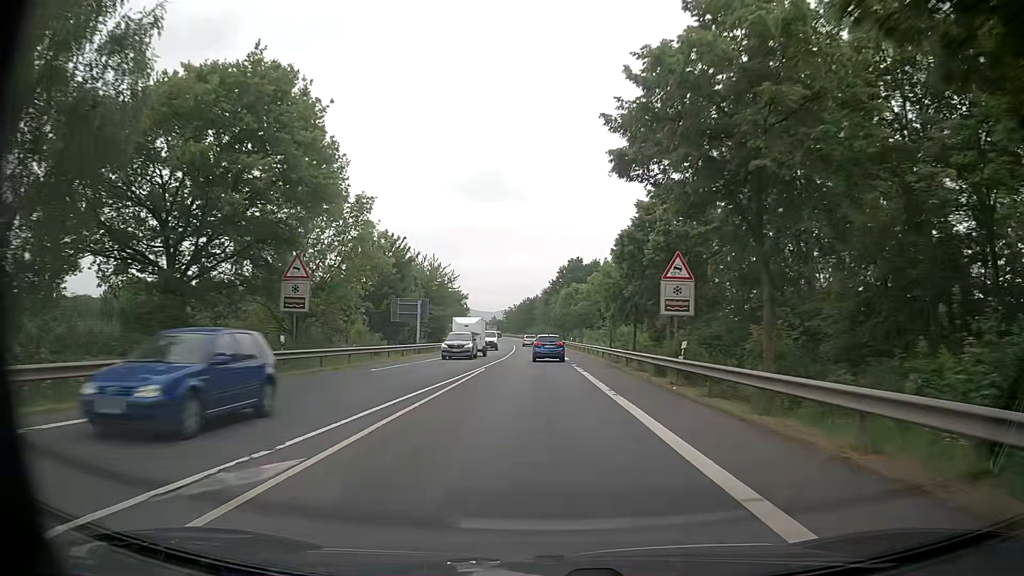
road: primary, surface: asphalt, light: Day
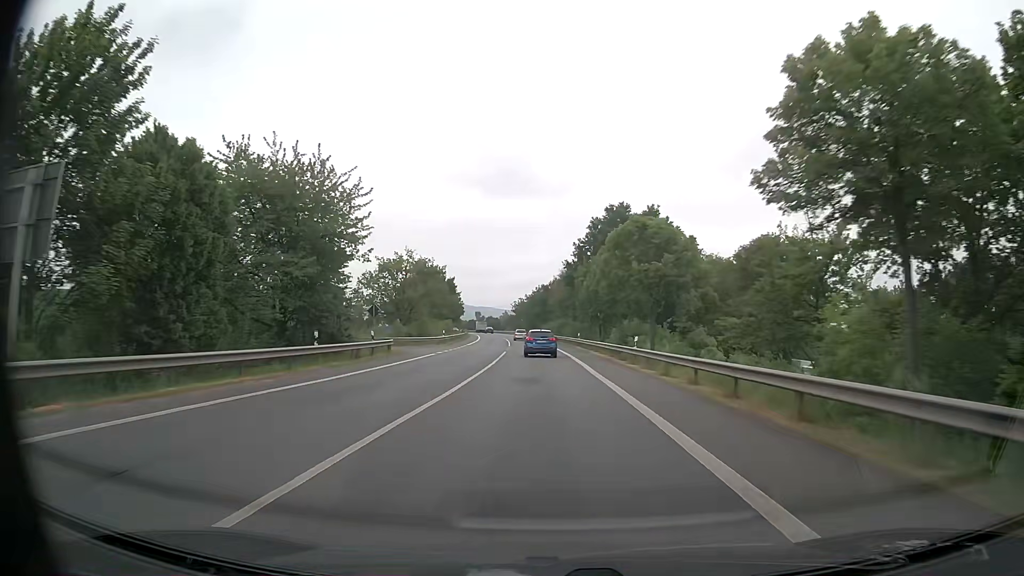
(-0.3, +45.4) m; -1°
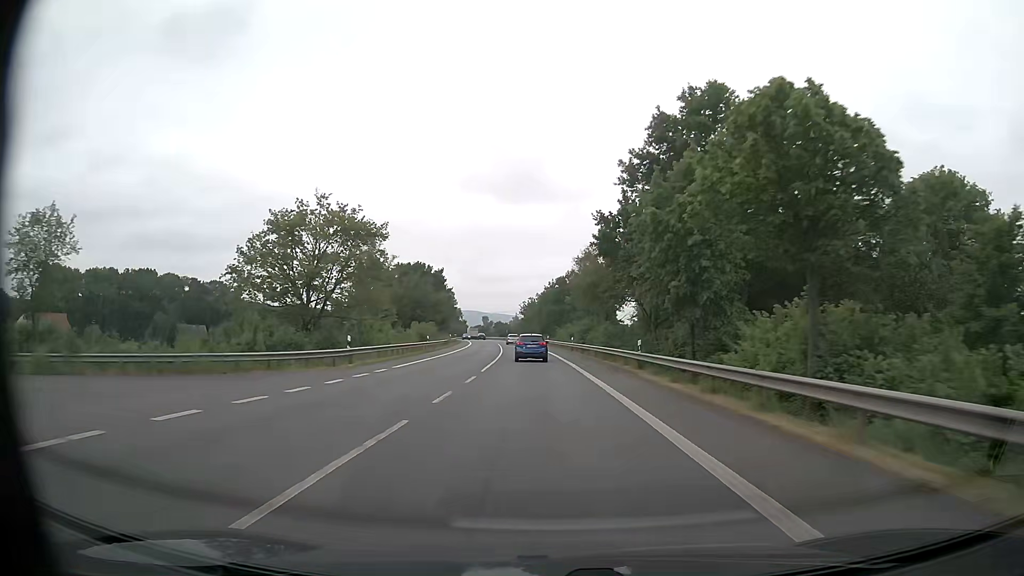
(-0.4, +34.7) m; -1°
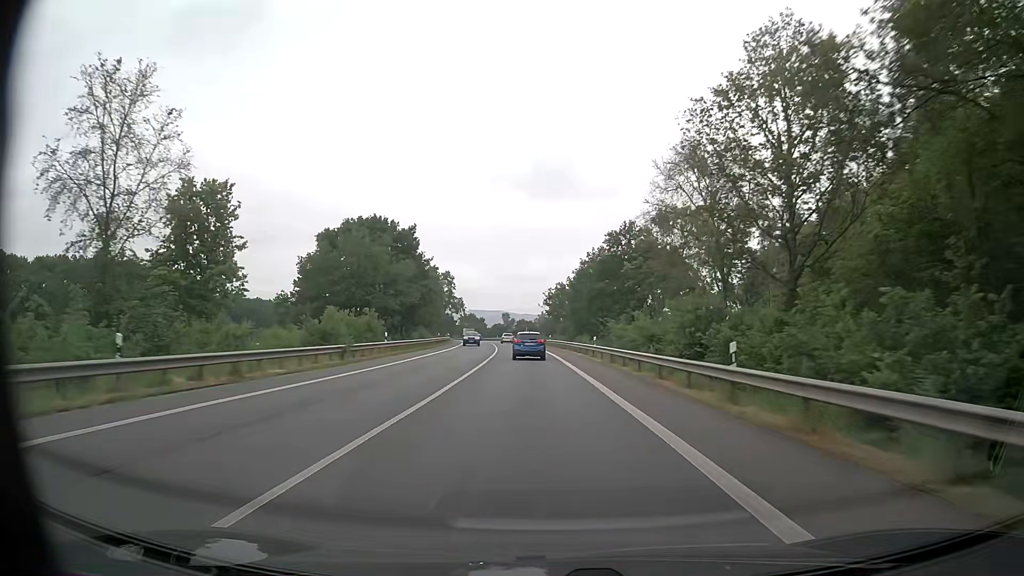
(-1.0, +46.6) m; -3°
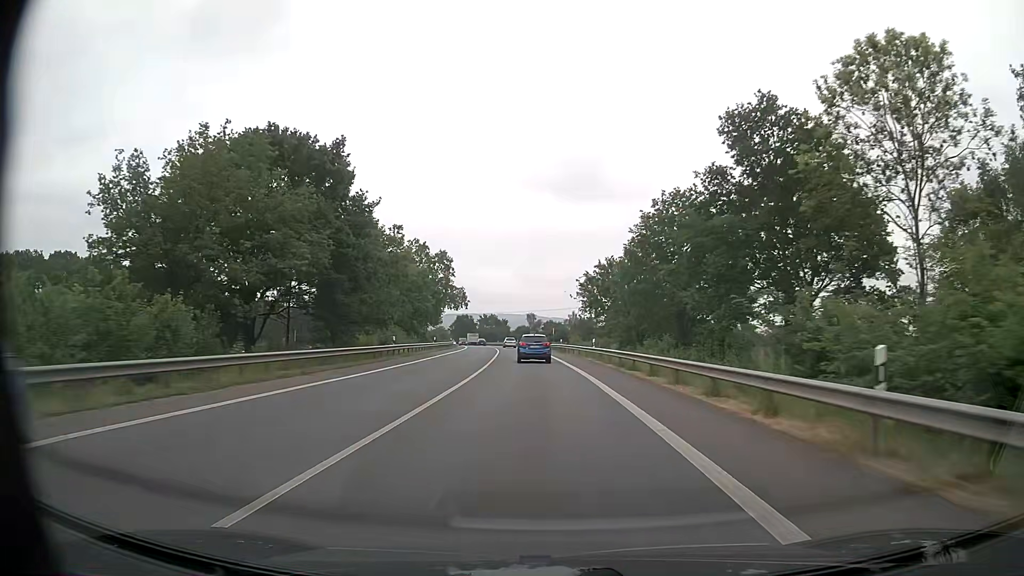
(-0.5, +34.2) m; -2°
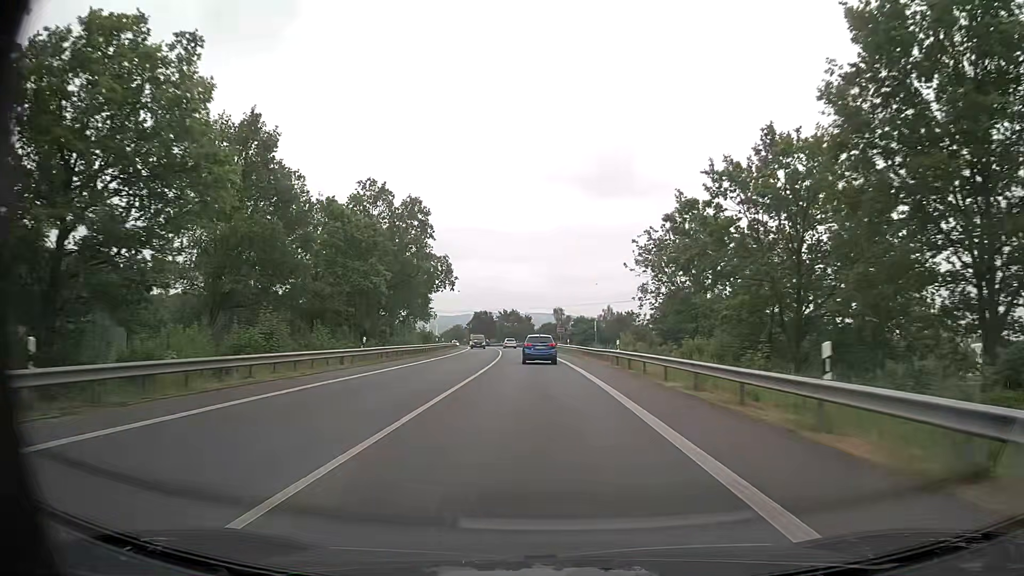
(-0.9, +33.9) m; -3°
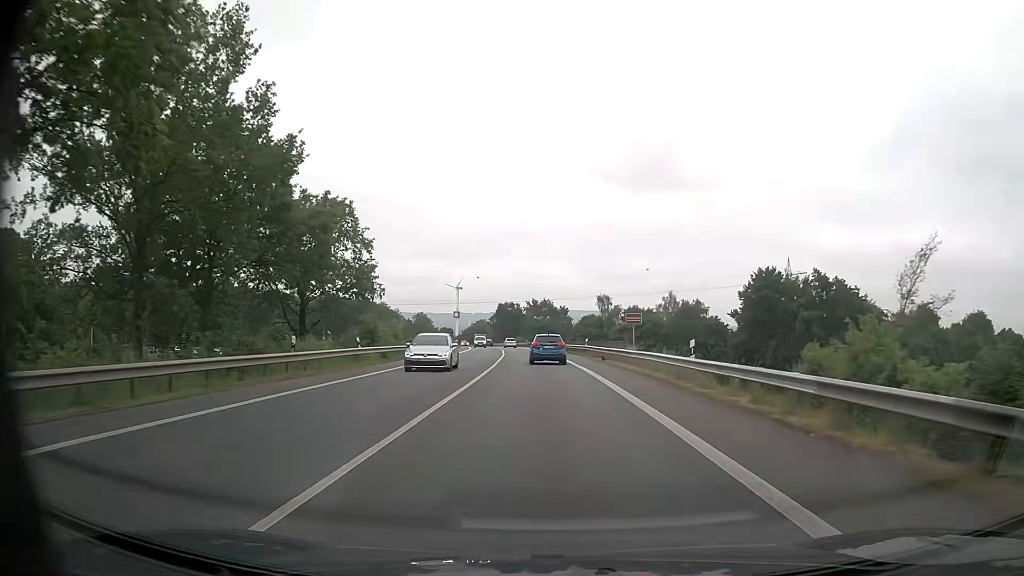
(-1.1, +45.2) m; -3°
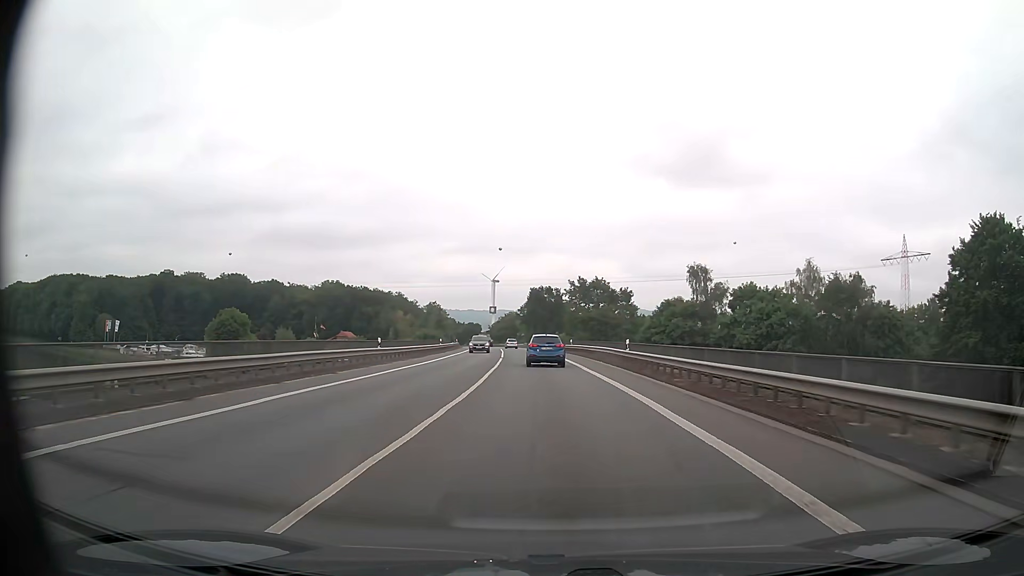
(-1.8, +56.4) m; -4°
(0, +10) (0, +20) (0, +30) (-1, +40) (-1, +50) (-2, +60) (-3, +70) (-3, +80) (-4, +90) (-5, +100) m
